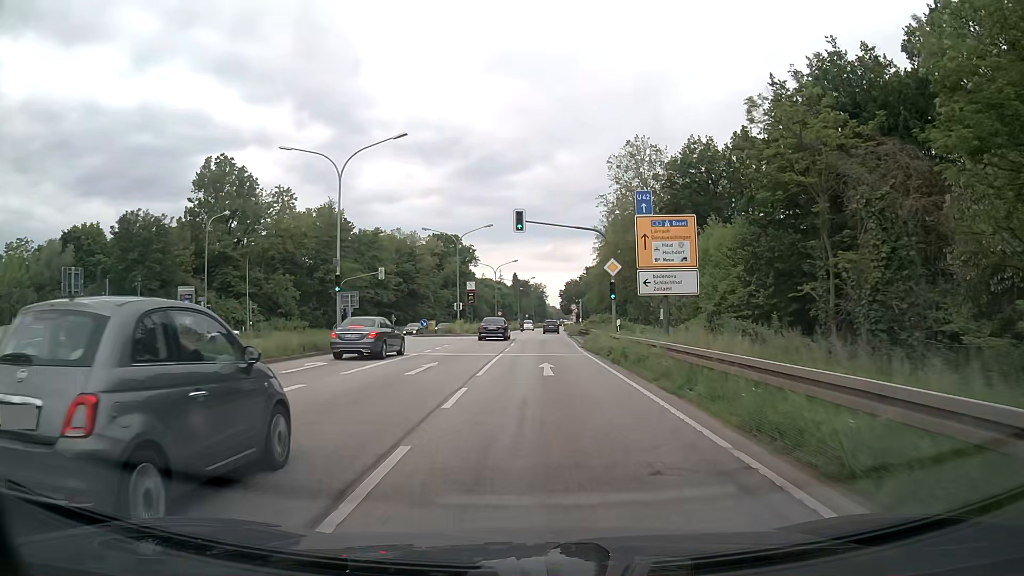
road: primary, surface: asphalt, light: Day
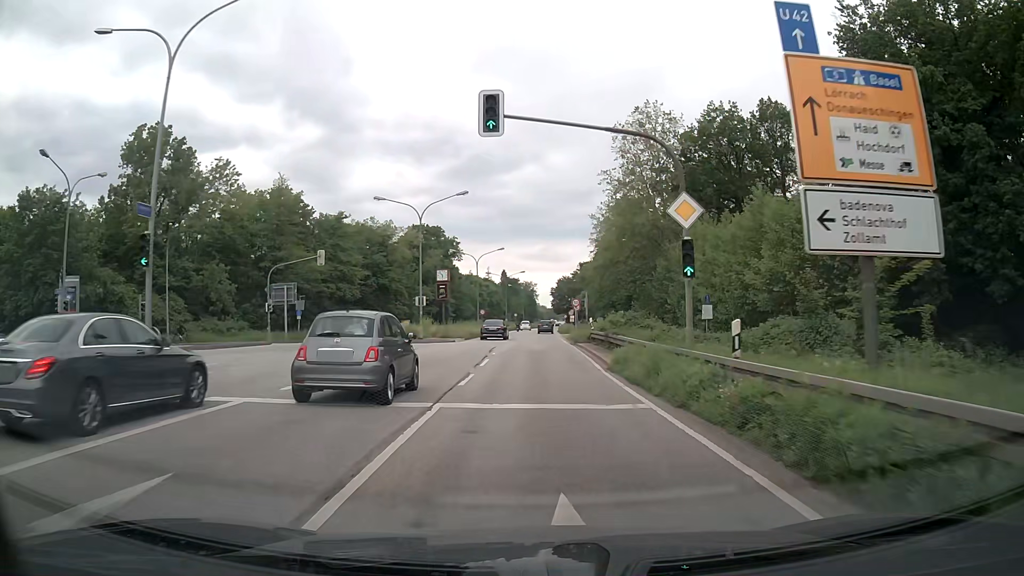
(0.0, +15.8) m; 0°
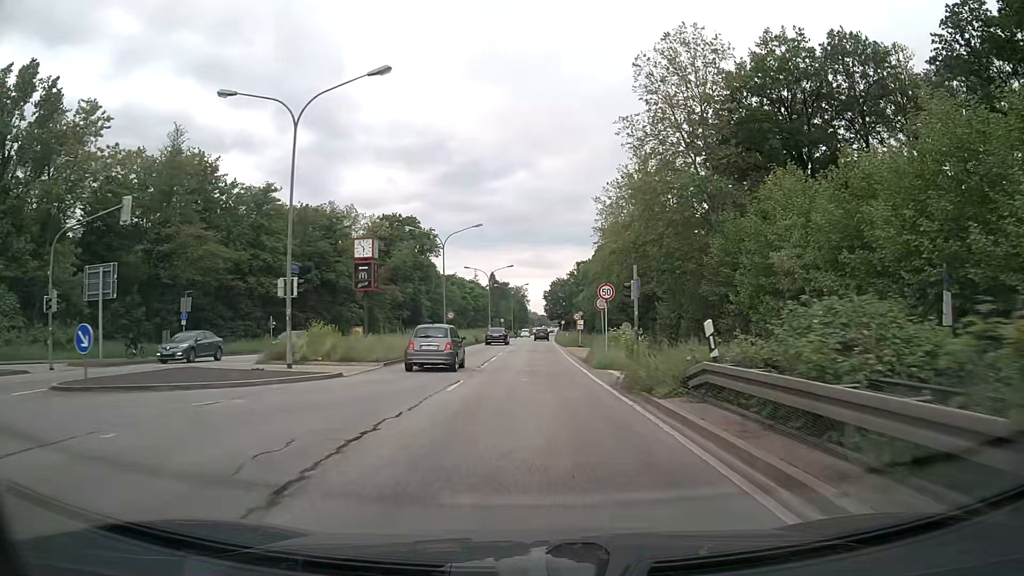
(+0.2, +23.9) m; +1°
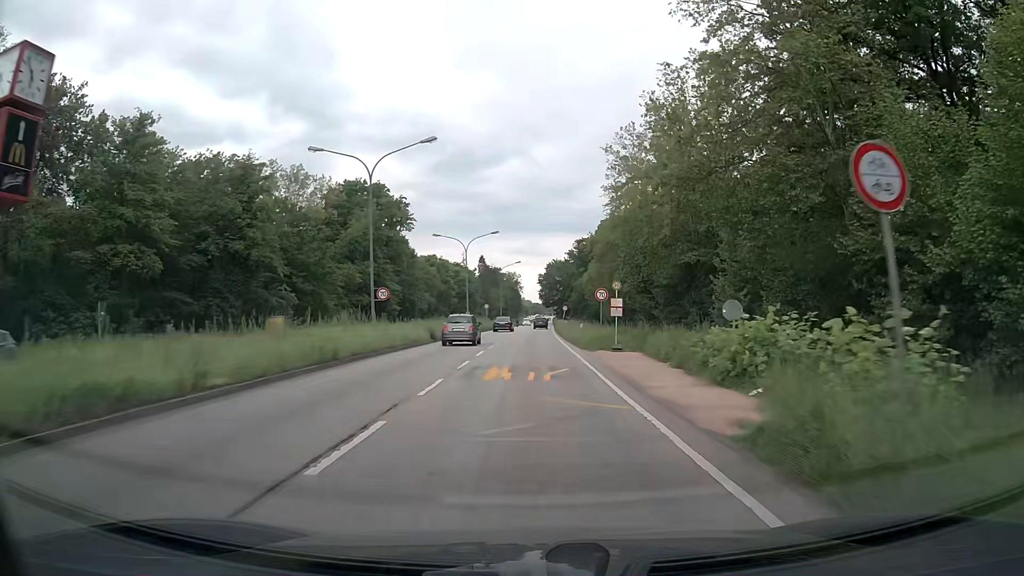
(+0.1, +23.9) m; +1°
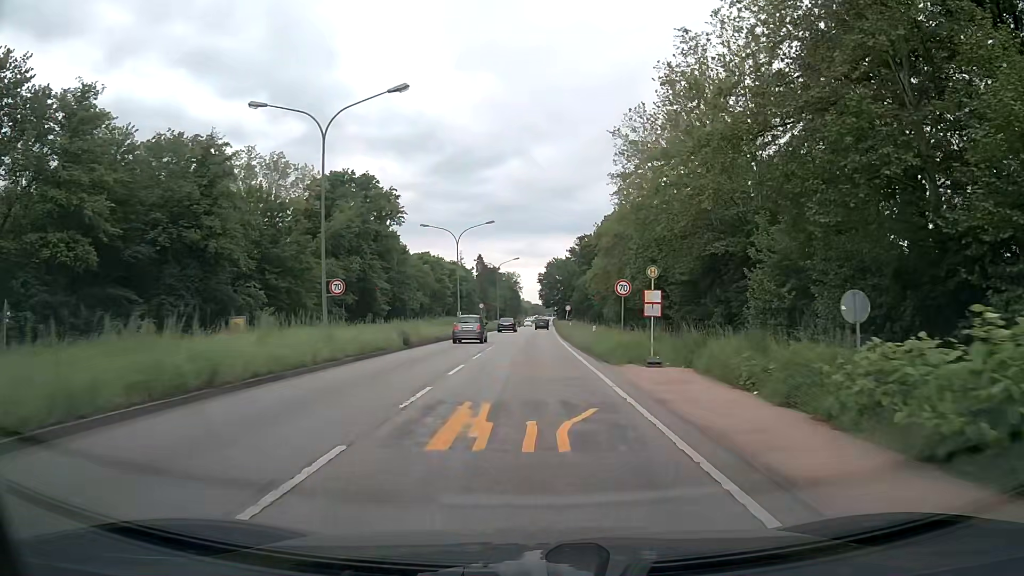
(0.0, +7.7) m; 0°
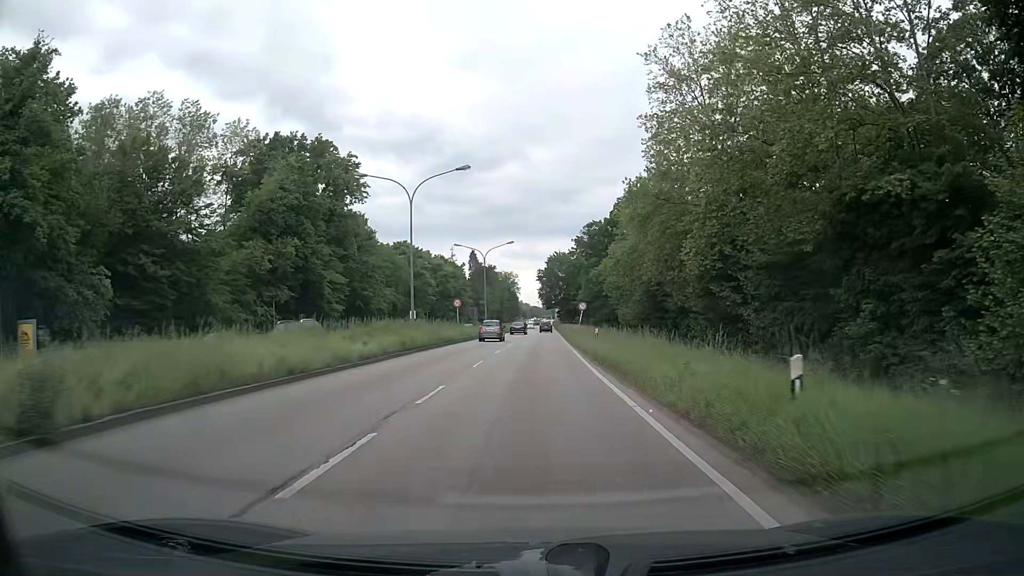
(0.0, +23.1) m; 0°
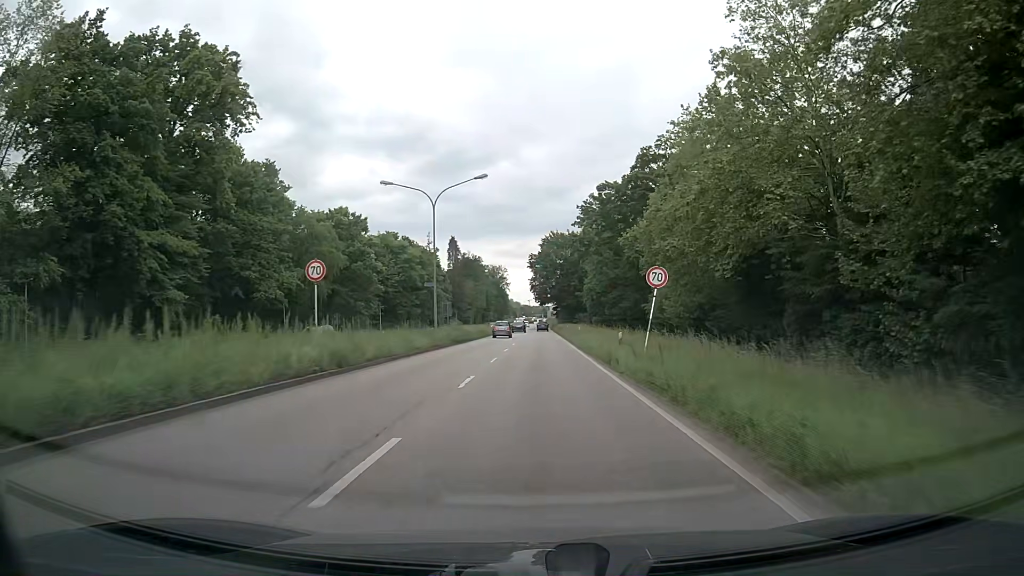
(+0.3, +33.5) m; +1°
(0, +10) (0, +20) (0, +30) (0, +40) (0, +50) (+1, +60) (+1, +70) (+1, +80) (+1, +90) (+1, +100) m
